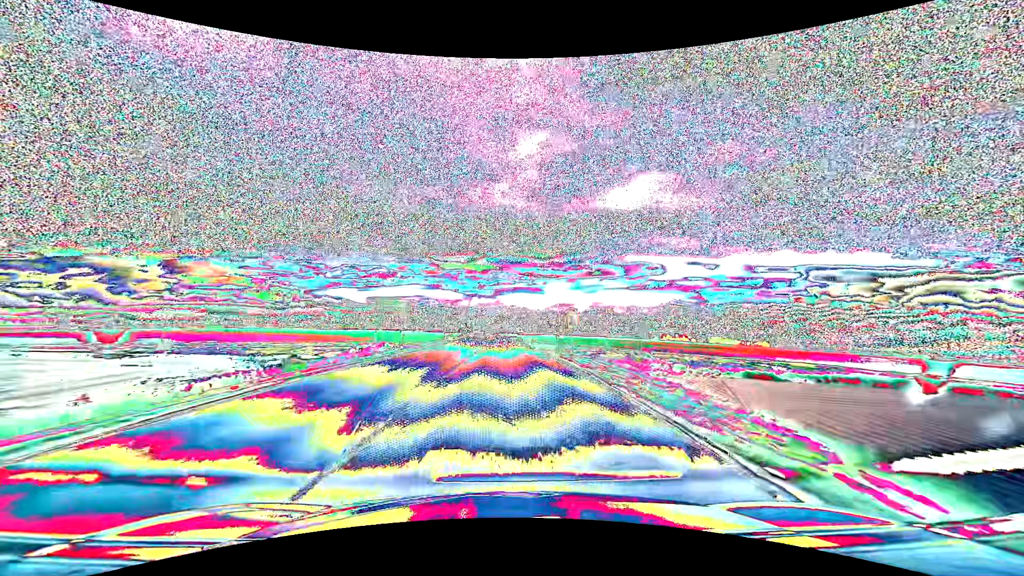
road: primary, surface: asphalt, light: Day
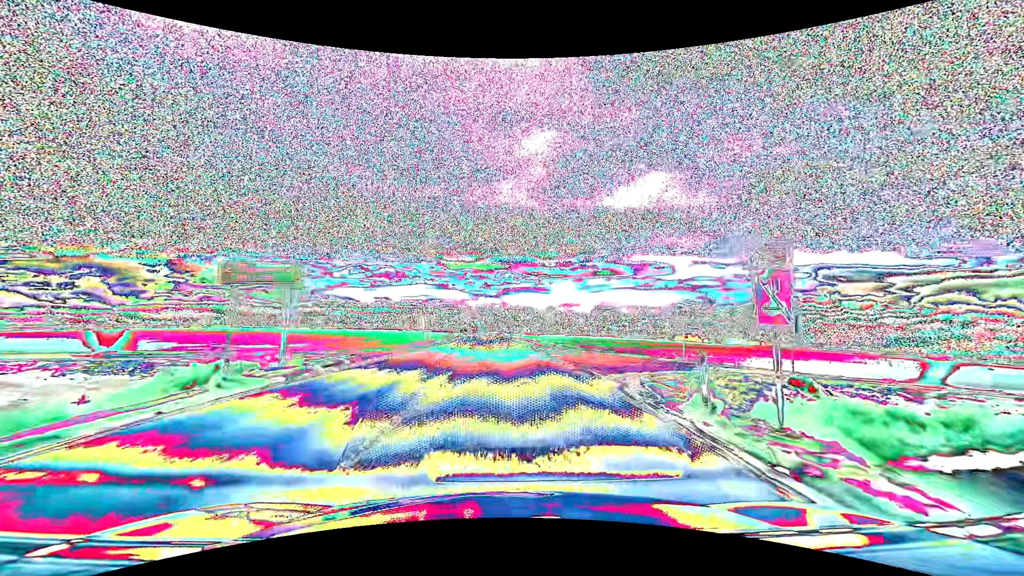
(-0.1, +21.6) m; -1°
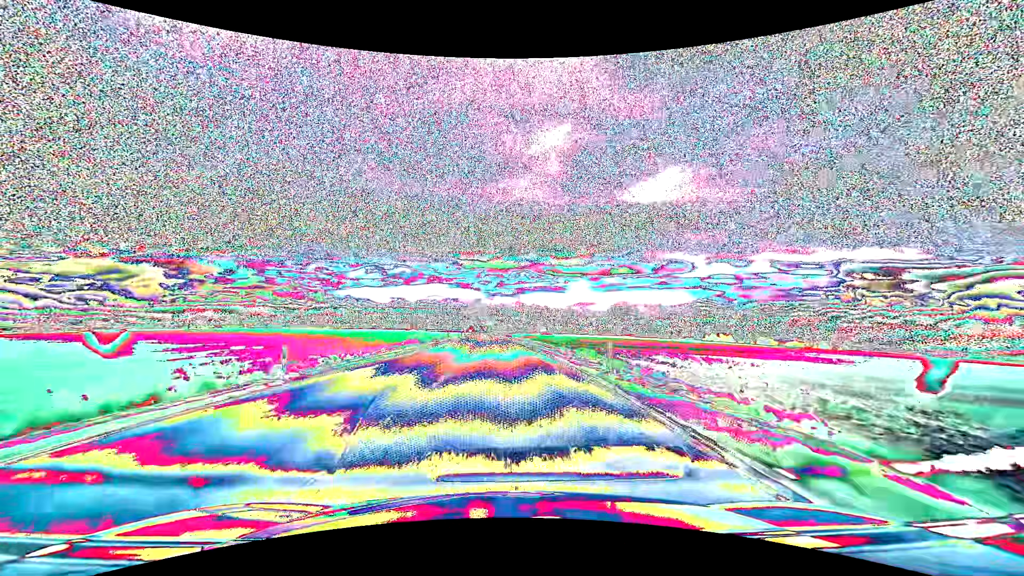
(-0.8, +53.9) m; -2°
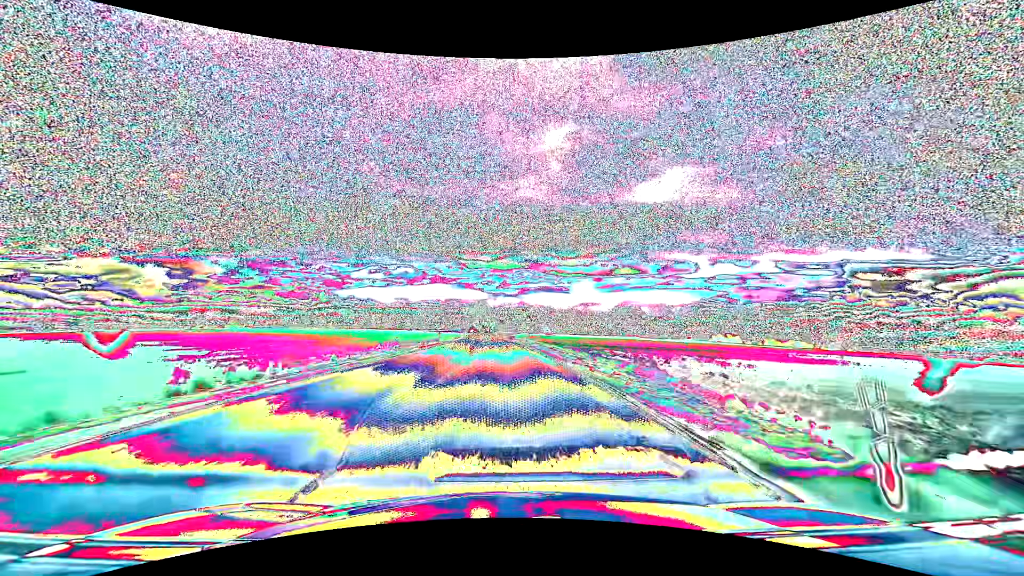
(0.0, +10.8) m; 0°
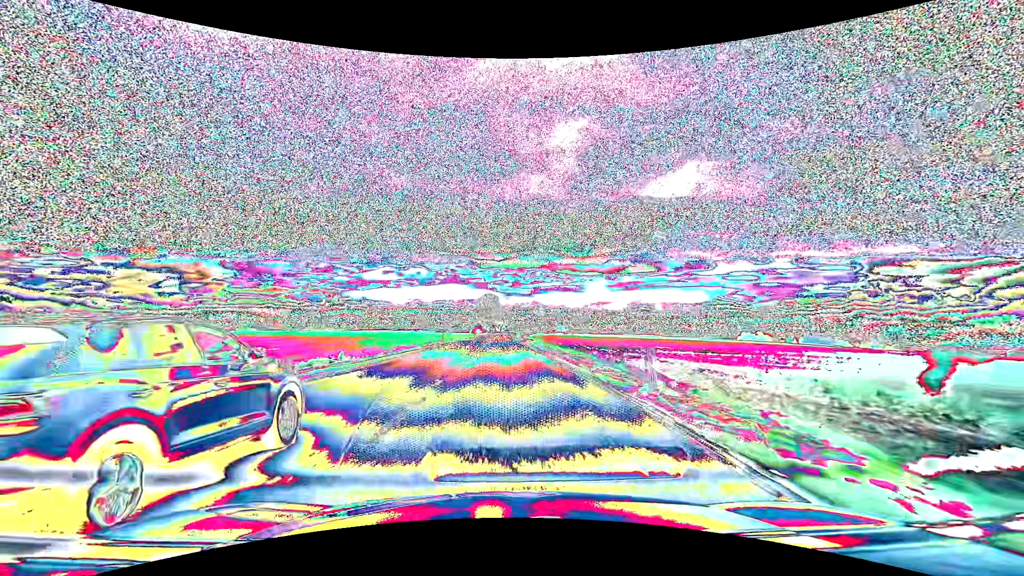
(-0.5, +43.1) m; -1°
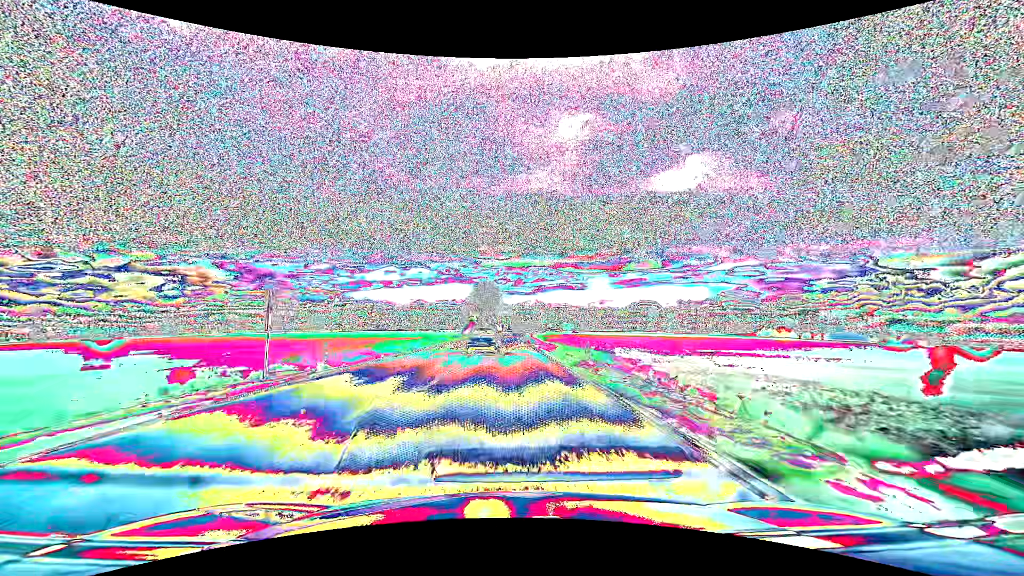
(-0.2, +43.2) m; 0°
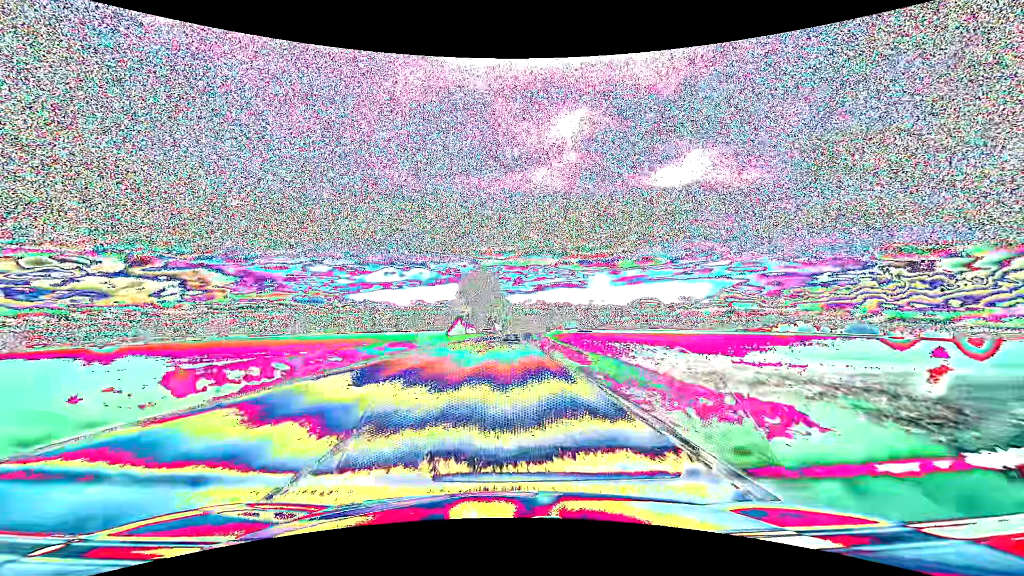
(-0.1, +32.5) m; 0°
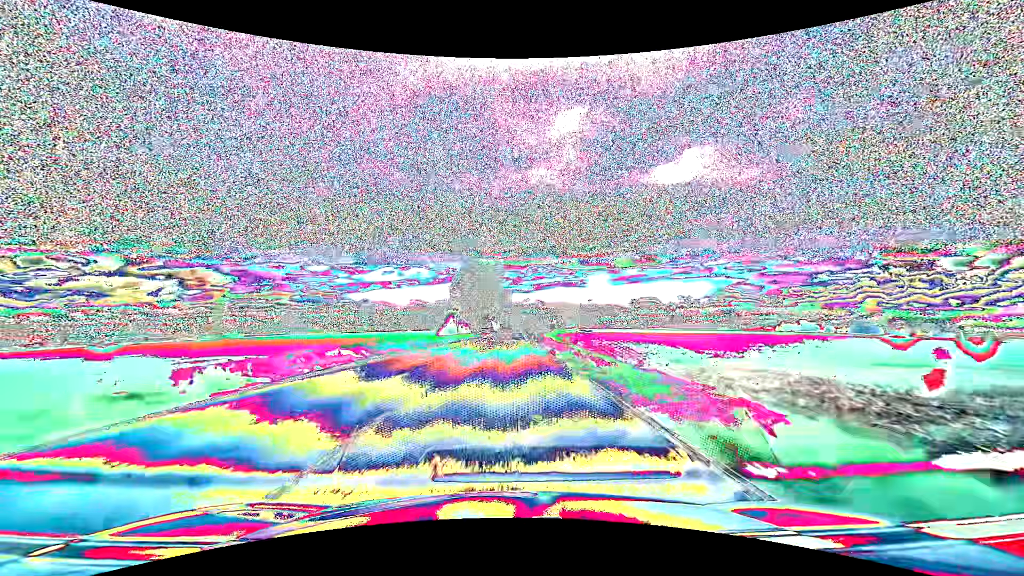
(0.0, +10.9) m; 0°
(0, +10) (0, +20) (0, +30) (0, +40) (+1, +50) (+1, +60) (+1, +70) (+2, +80) (+2, +90) (+3, +100) m
